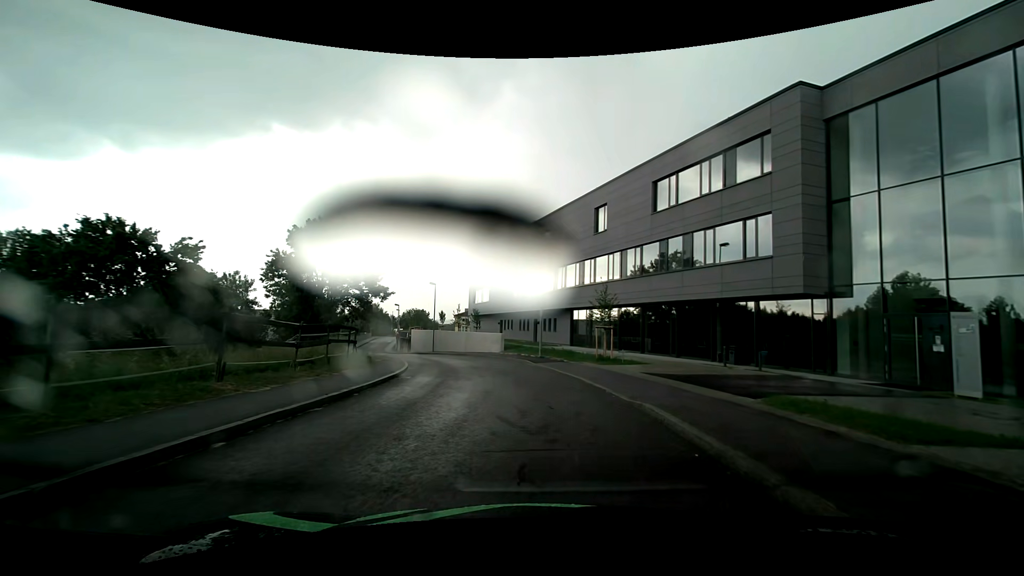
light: Day
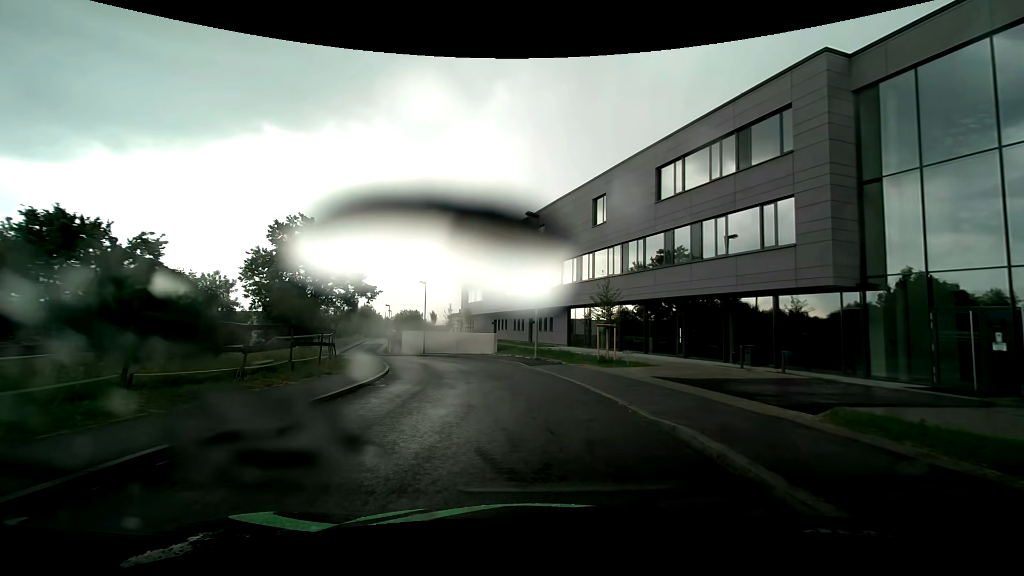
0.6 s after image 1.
(0.0, +2.5) m; 0°
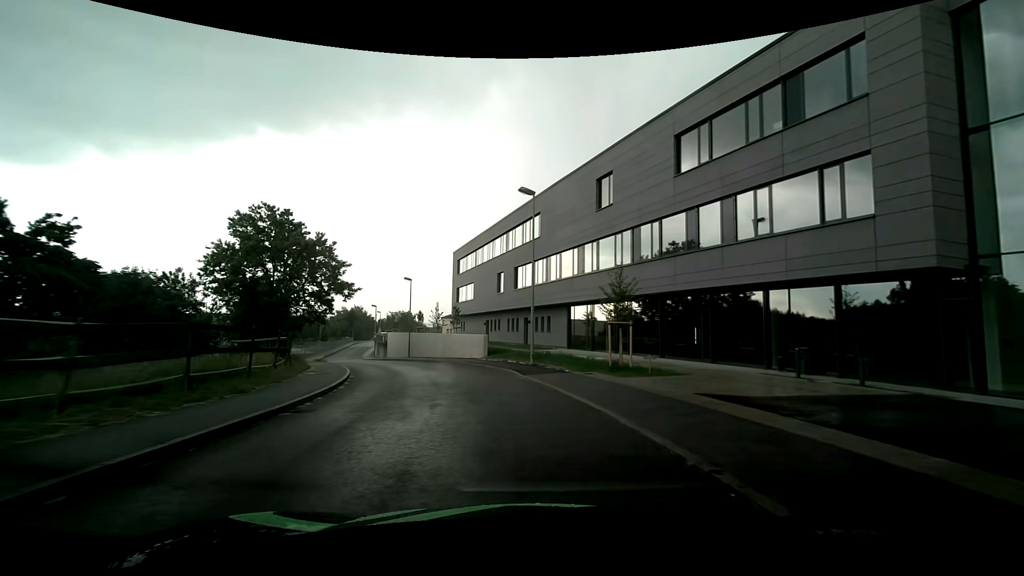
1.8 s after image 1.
(0.0, +4.8) m; +1°
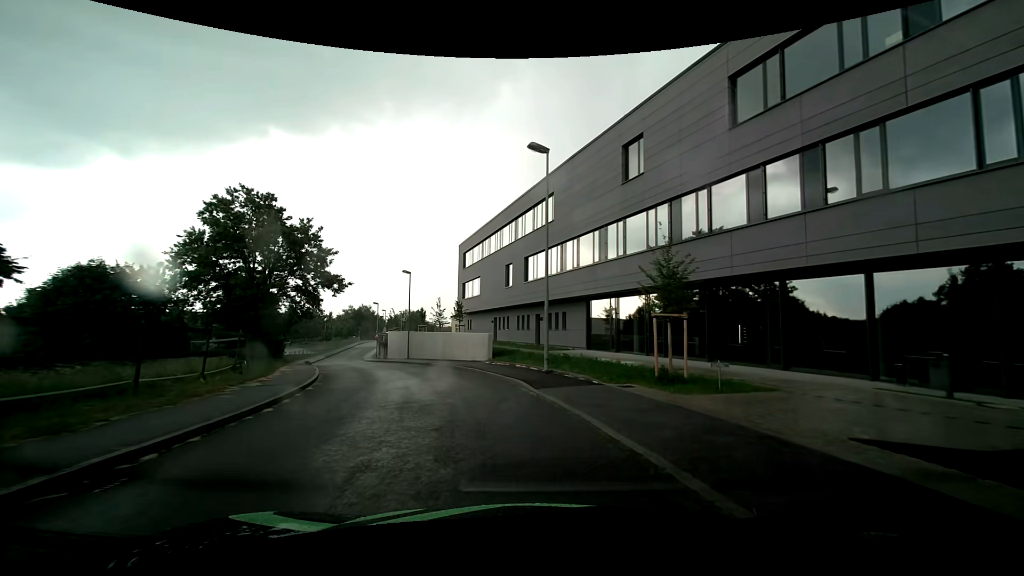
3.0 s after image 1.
(0.0, +5.2) m; -1°
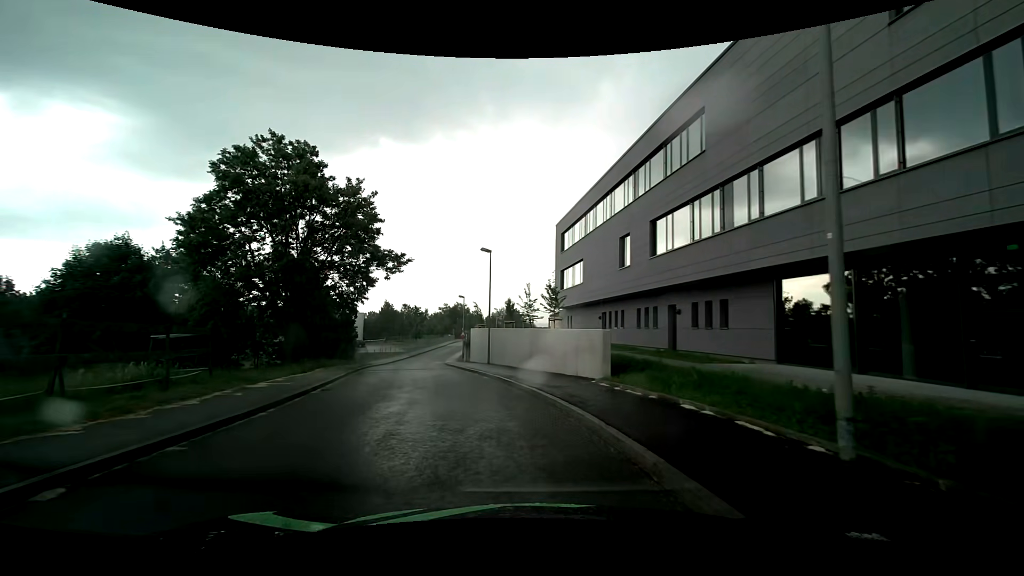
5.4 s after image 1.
(-1.1, +12.1) m; -12°
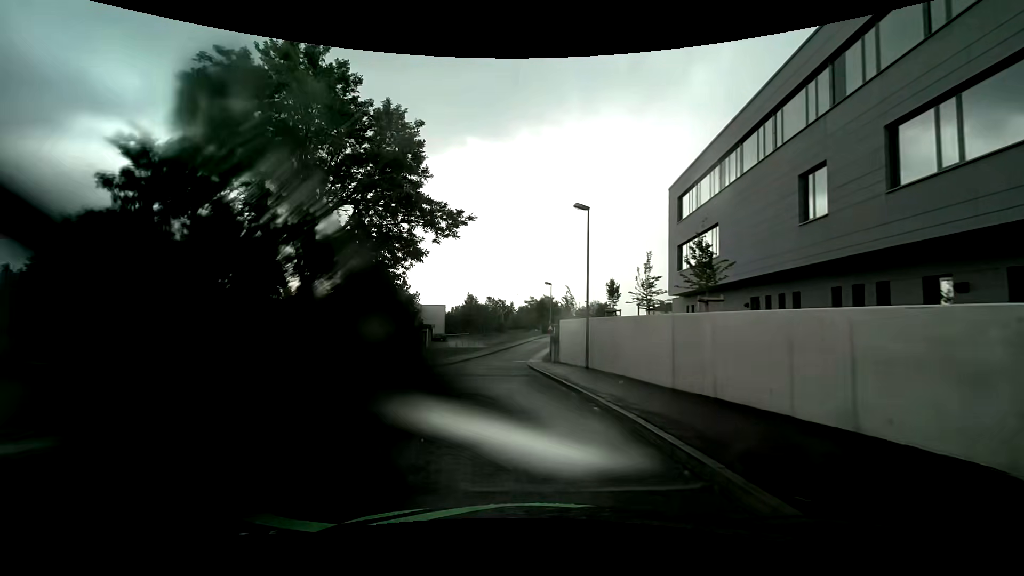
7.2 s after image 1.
(-0.9, +10.4) m; -9°
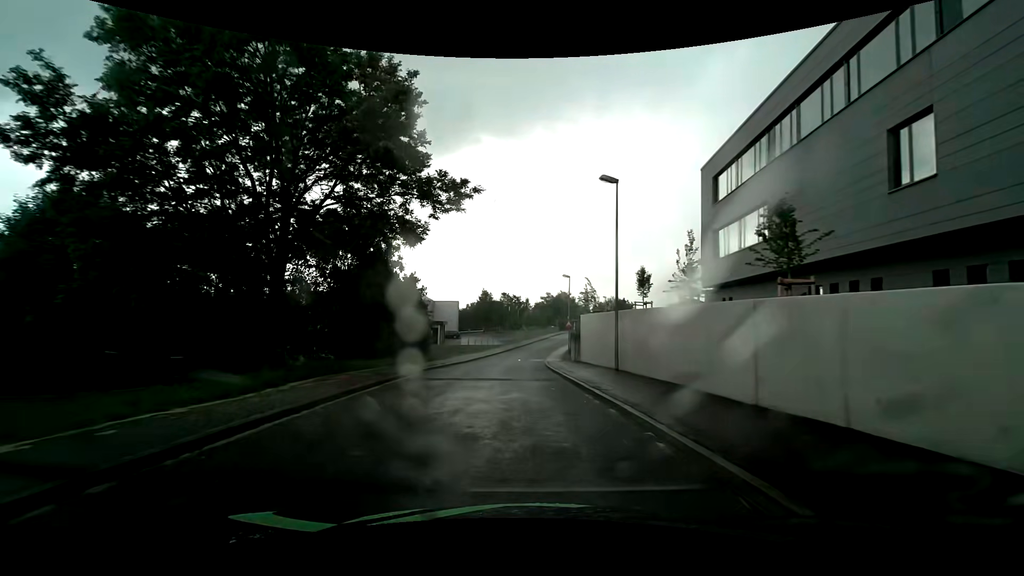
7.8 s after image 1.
(-0.1, +3.8) m; -3°
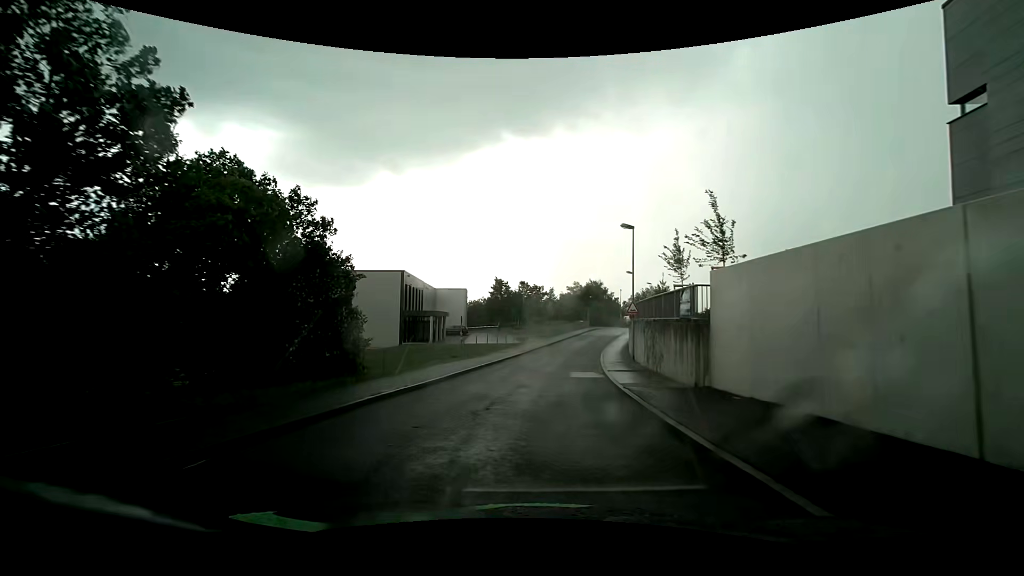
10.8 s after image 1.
(-0.5, +21.1) m; -1°
(0, +10) (0, +20) (+1, +30) (+2, +40) (+4, +50) (+6, +60) (+9, +69) (+11, +79) (+14, +88) (+19, +97) m
